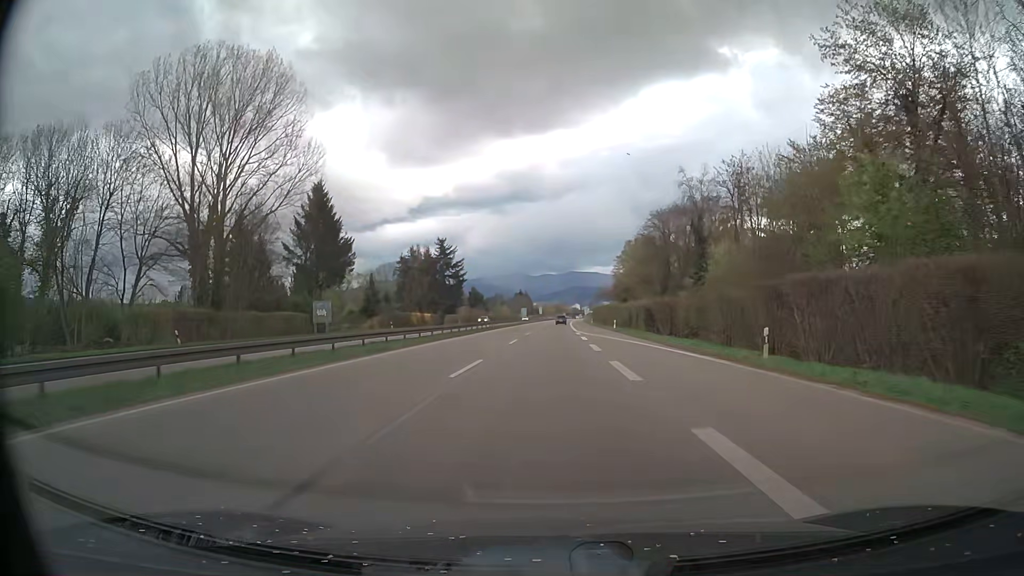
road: trunk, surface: asphalt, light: Day
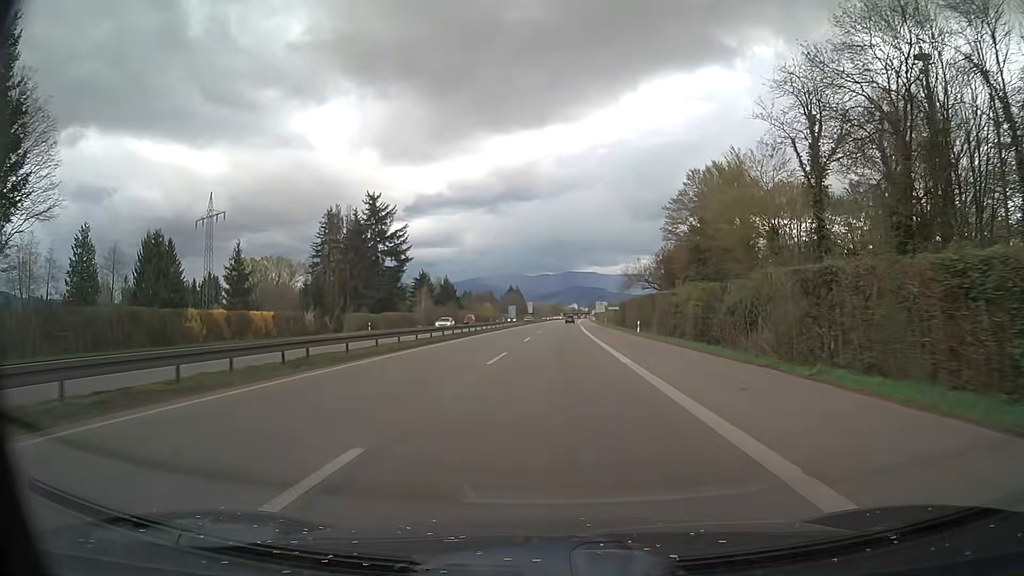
(+0.2, +68.1) m; 0°
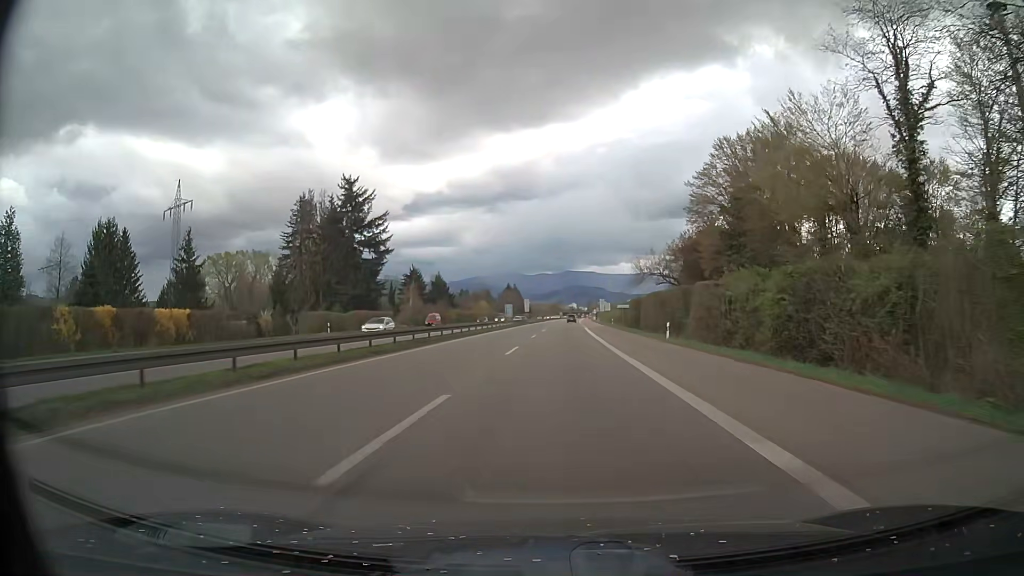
(0.0, +13.6) m; 0°
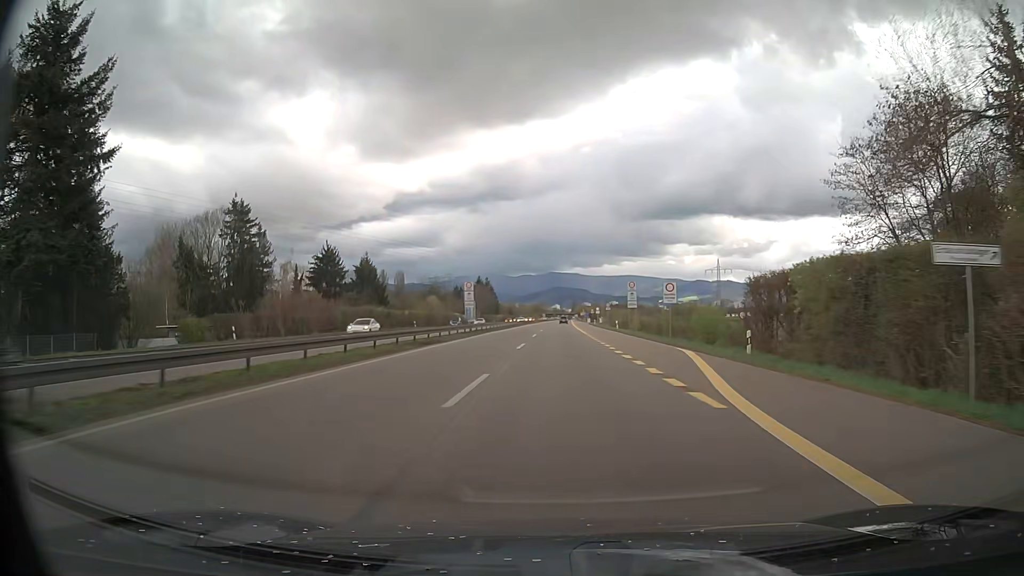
(+0.8, +67.7) m; +2°
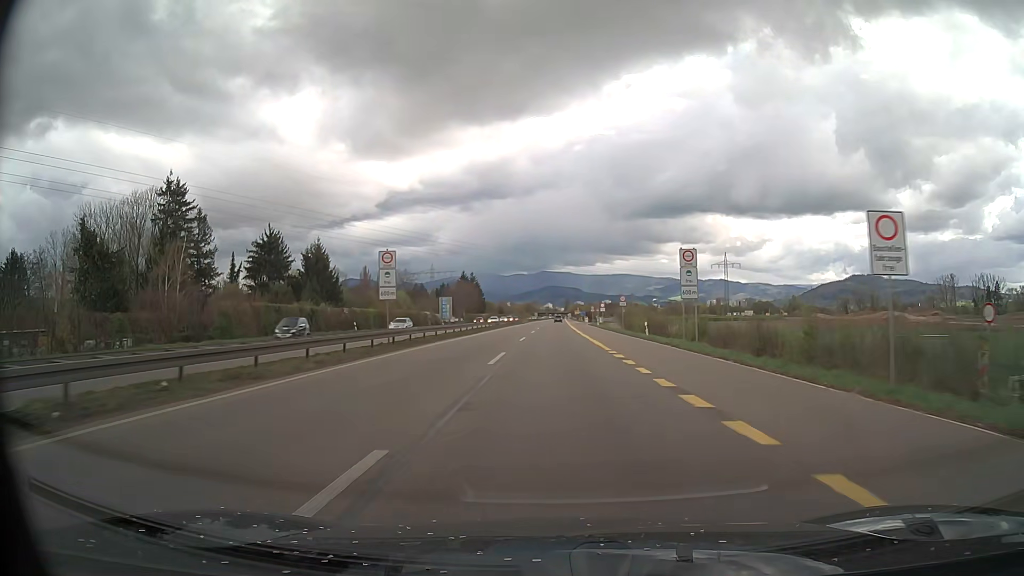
(+0.1, +27.0) m; 0°
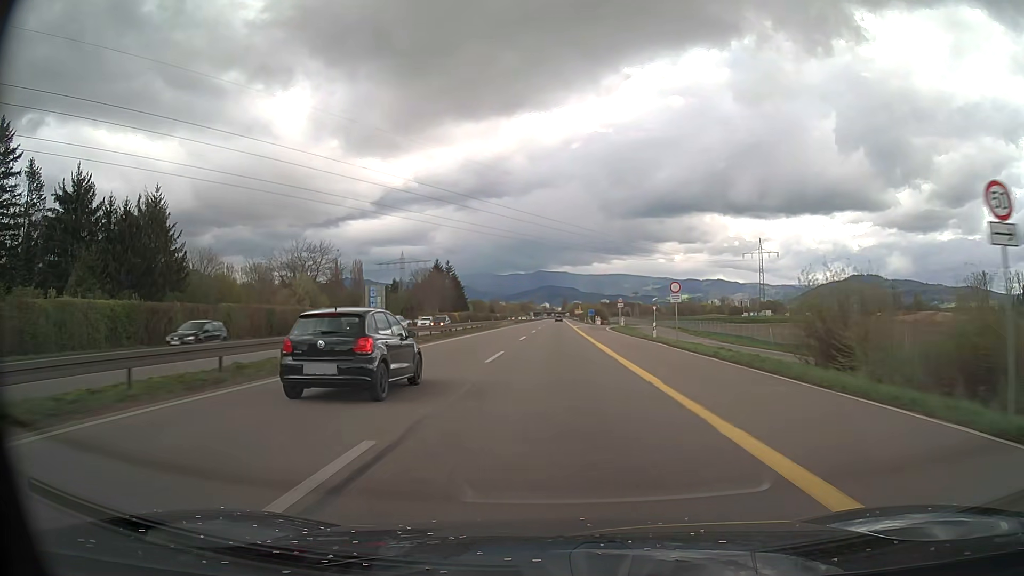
(+0.2, +53.8) m; 0°
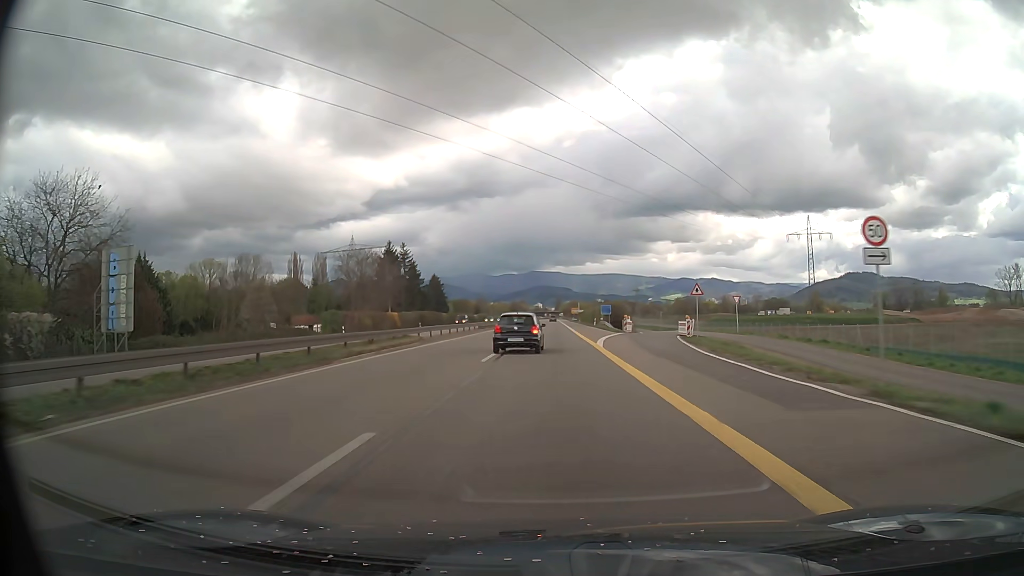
(+0.2, +53.7) m; +1°
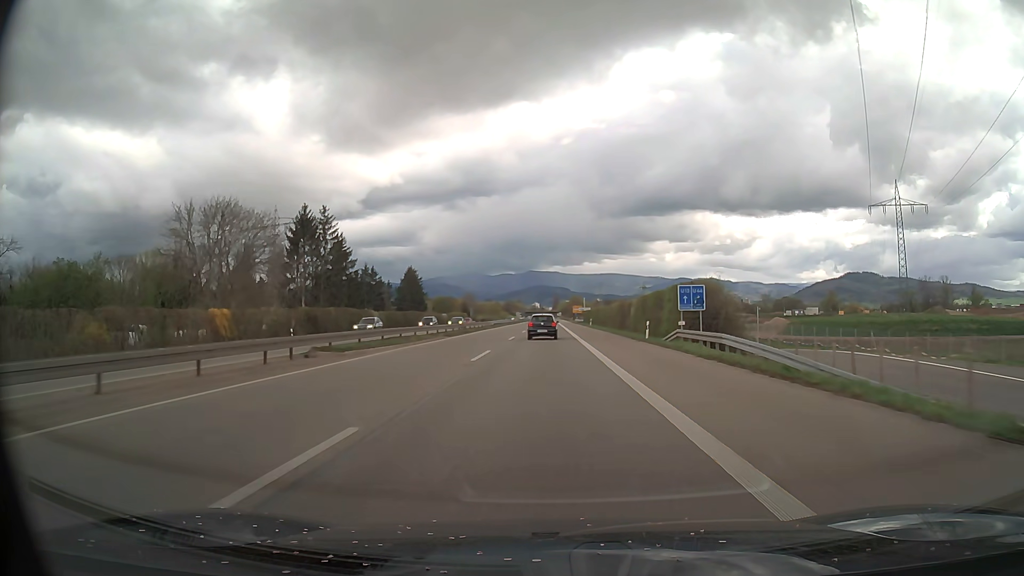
(+0.1, +53.8) m; 0°
(0, +10) (0, +20) (0, +30) (0, +40) (0, +50) (0, +60) (0, +70) (0, +80) (0, +90) (0, +100) m
